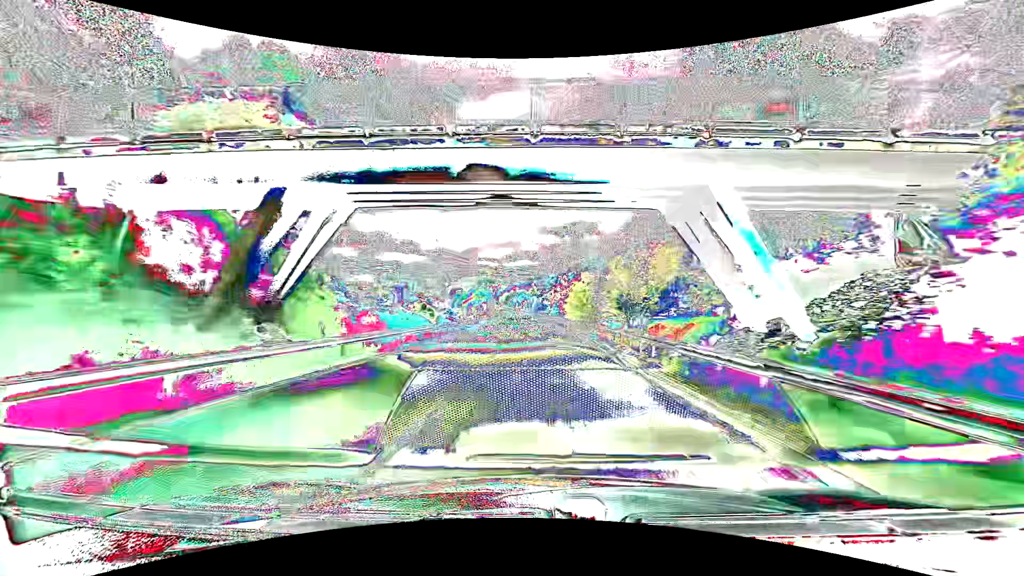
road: primary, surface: asphalt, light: Day
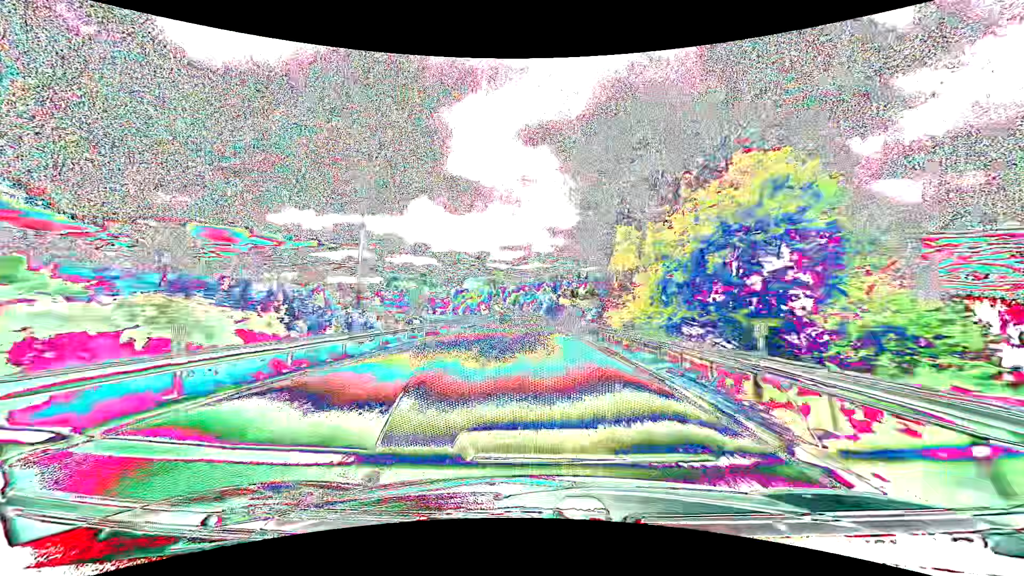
(-0.5, +50.7) m; -1°
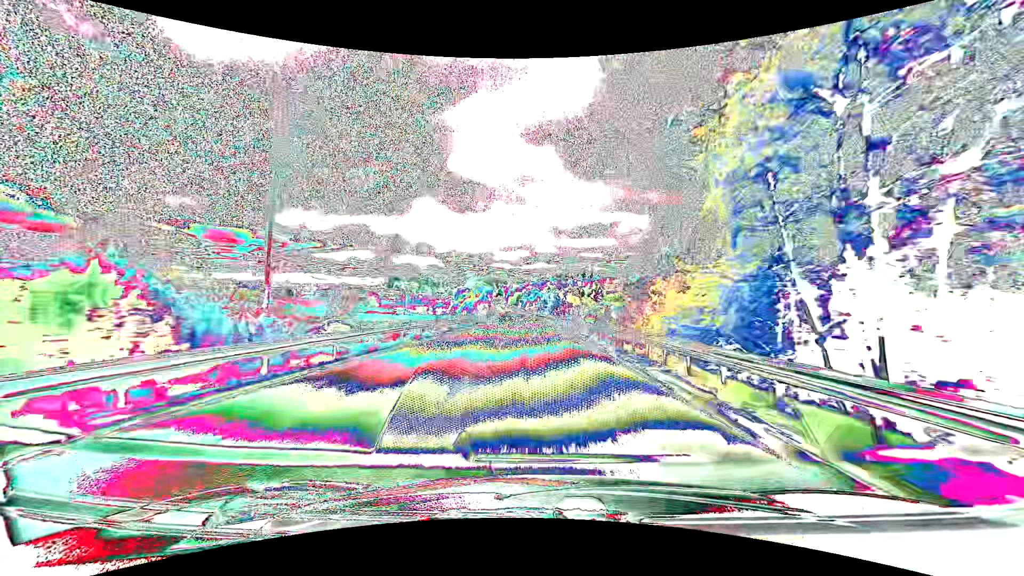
(-0.1, +16.9) m; 0°
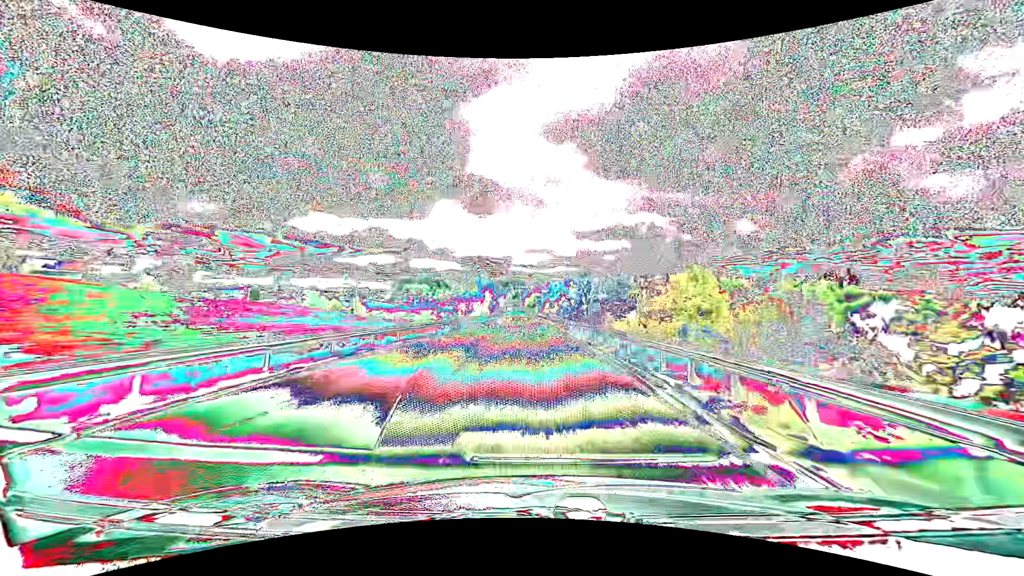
(-1.3, +67.9) m; -2°
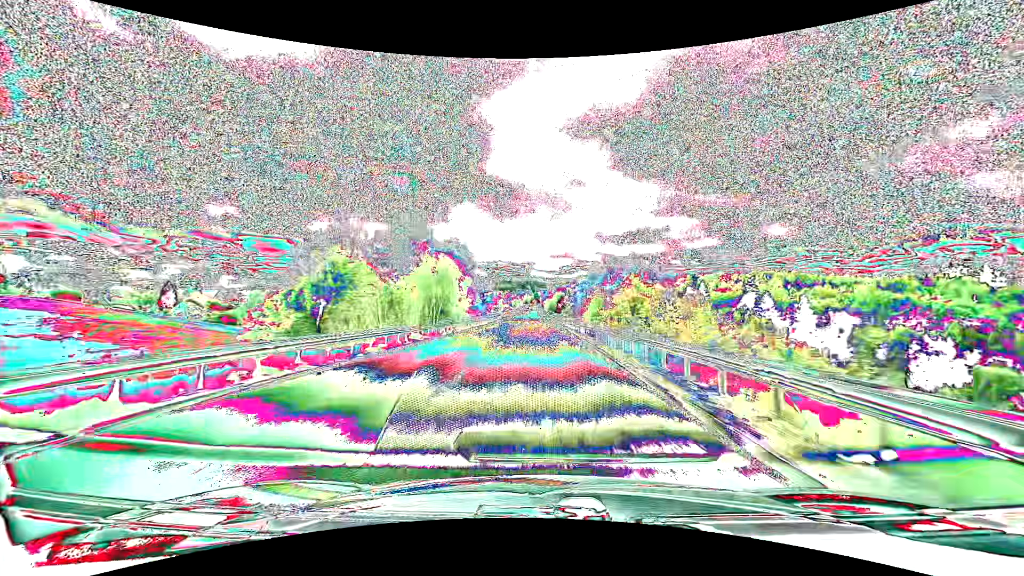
(-2.3, +84.8) m; -2°
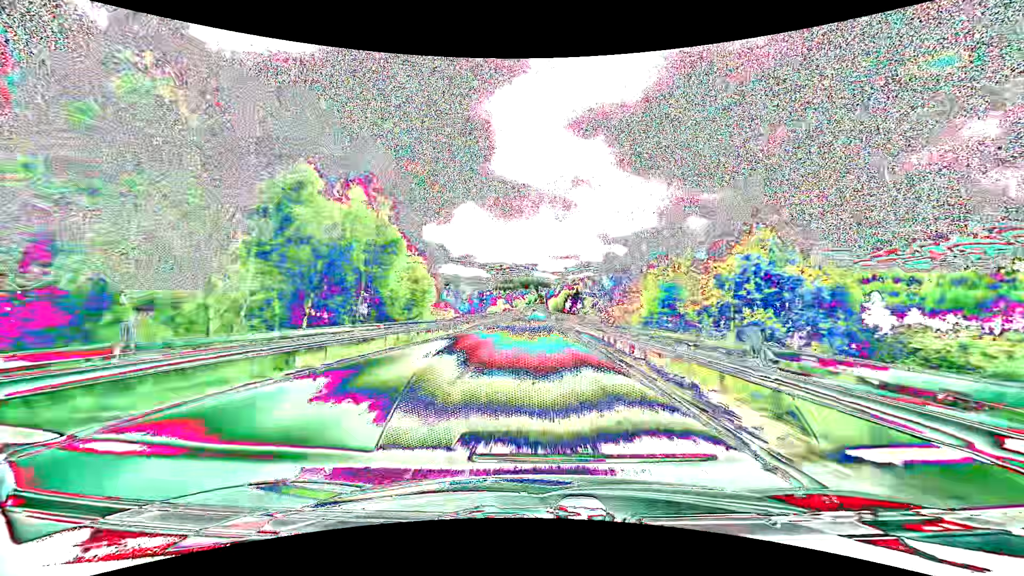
(-0.1, +33.9) m; 0°
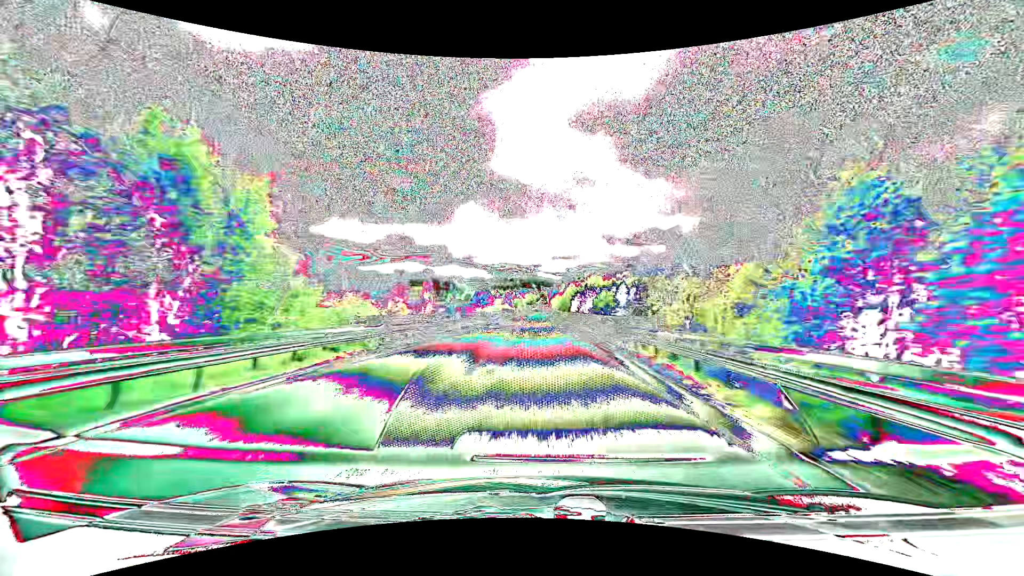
(-0.1, +33.8) m; 0°
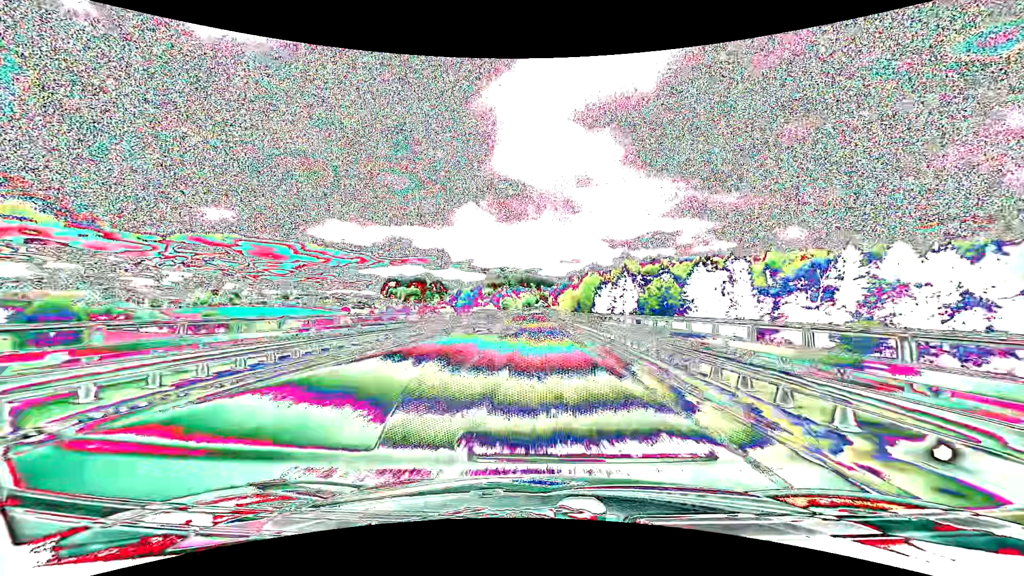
(+0.1, +83.9) m; 0°
(0, +10) (0, +20) (0, +30) (0, +40) (0, +50) (0, +60) (0, +70) (0, +80) (0, +90) (0, +100) m
